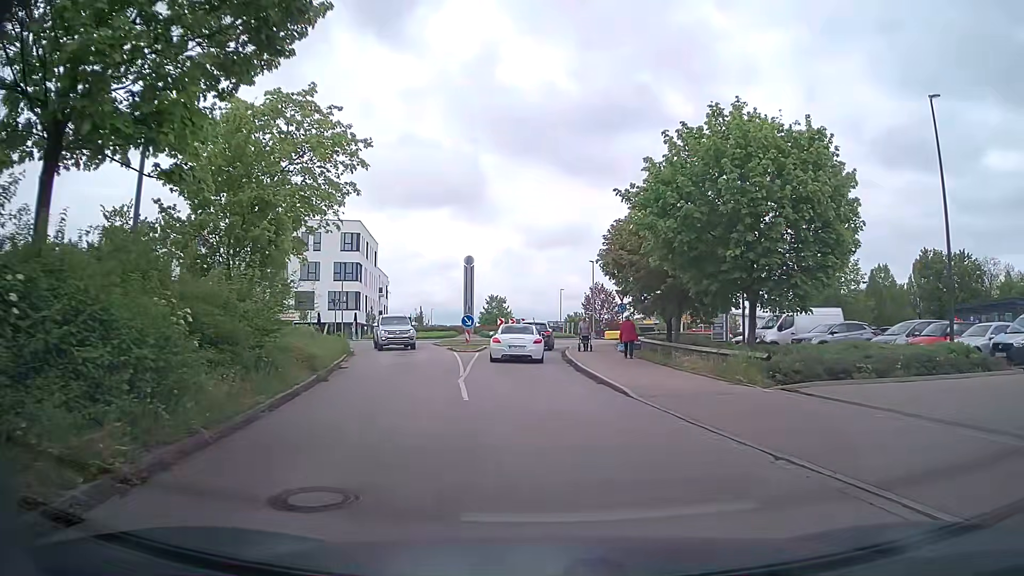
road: residential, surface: asphalt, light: Day
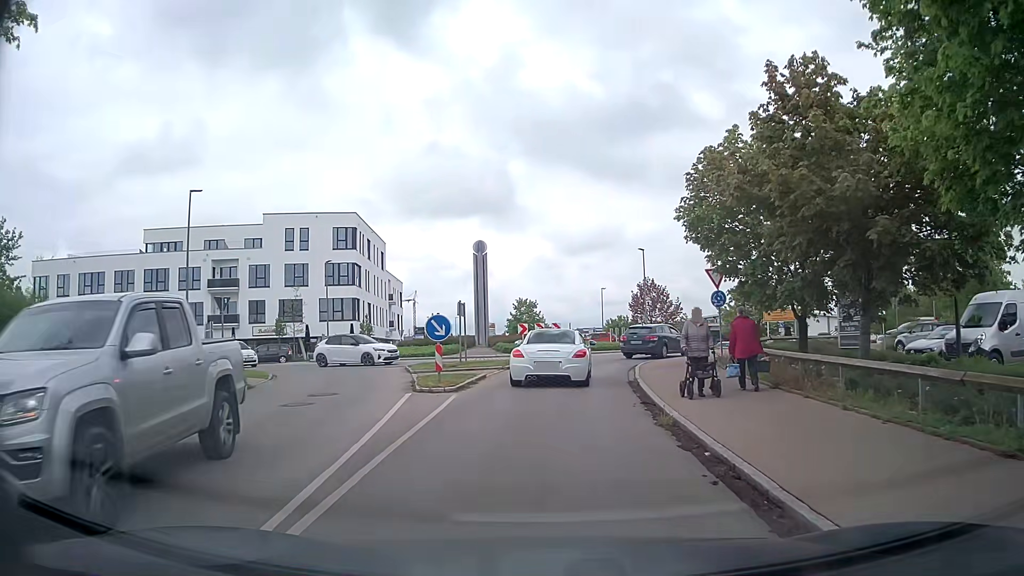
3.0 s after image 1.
(-0.1, +16.0) m; -3°
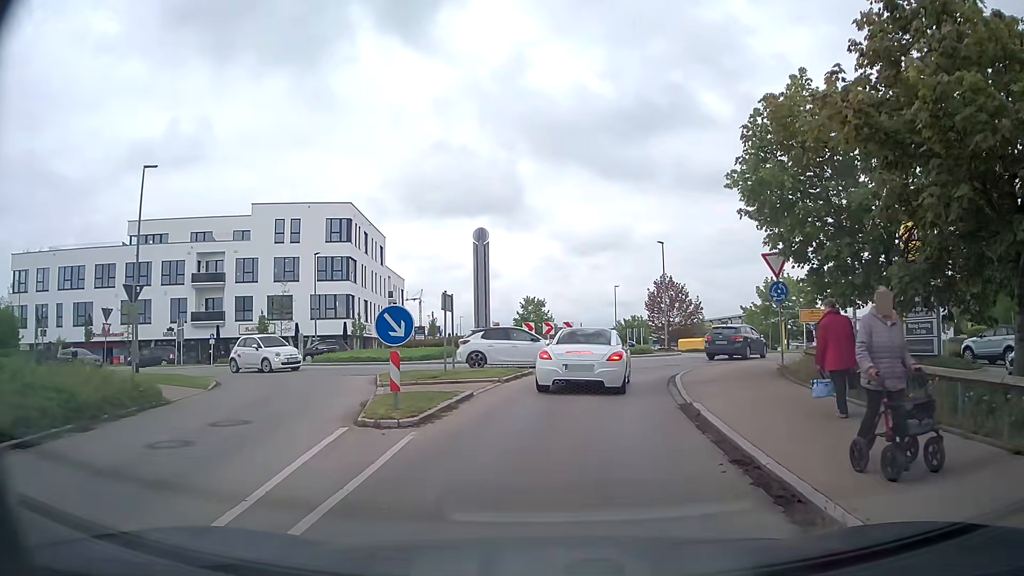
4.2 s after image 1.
(0.0, +5.4) m; 0°
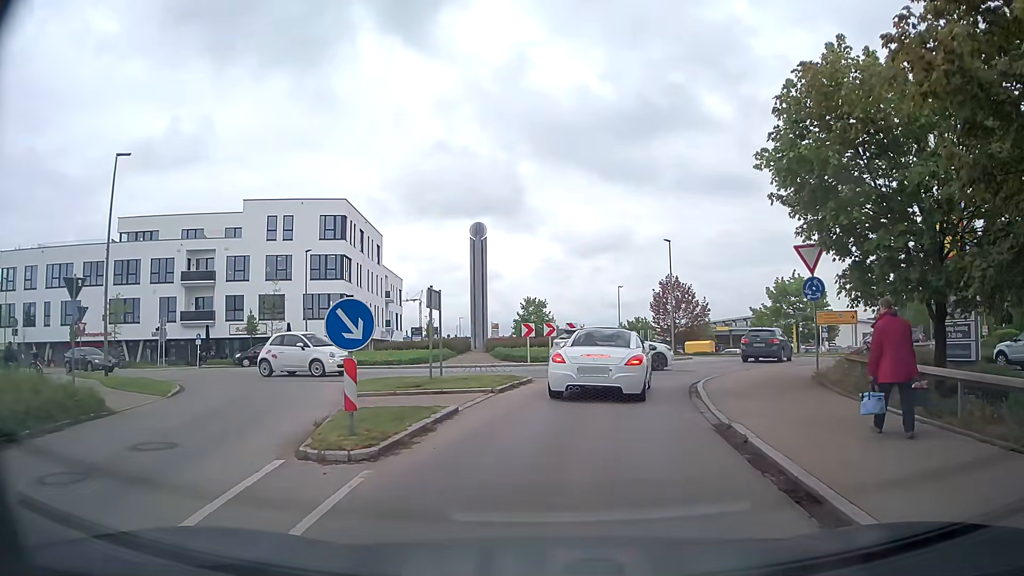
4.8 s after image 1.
(0.0, +2.4) m; 0°
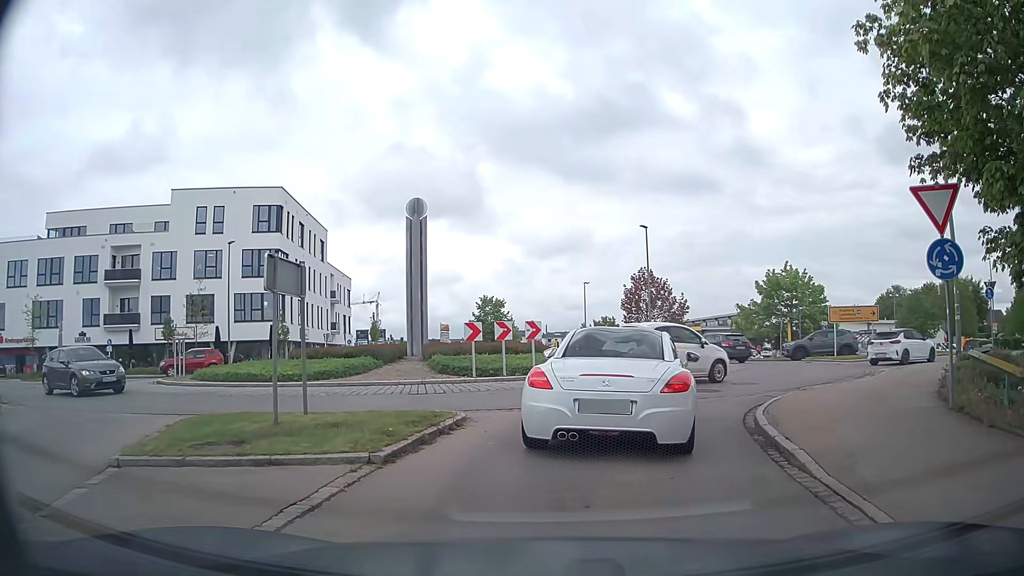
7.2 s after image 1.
(+0.1, +7.0) m; +5°
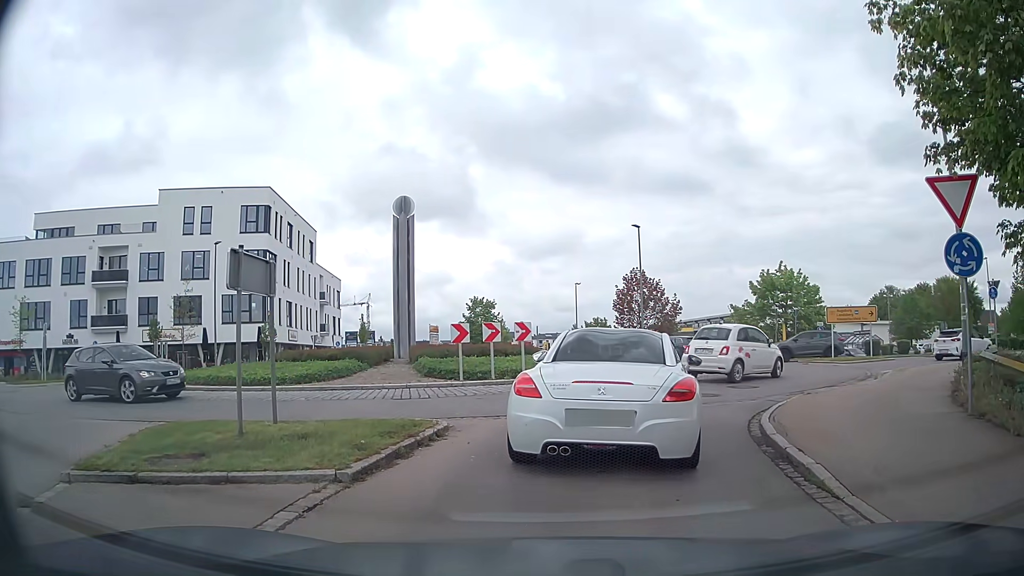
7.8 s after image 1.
(0.0, +0.7) m; 0°
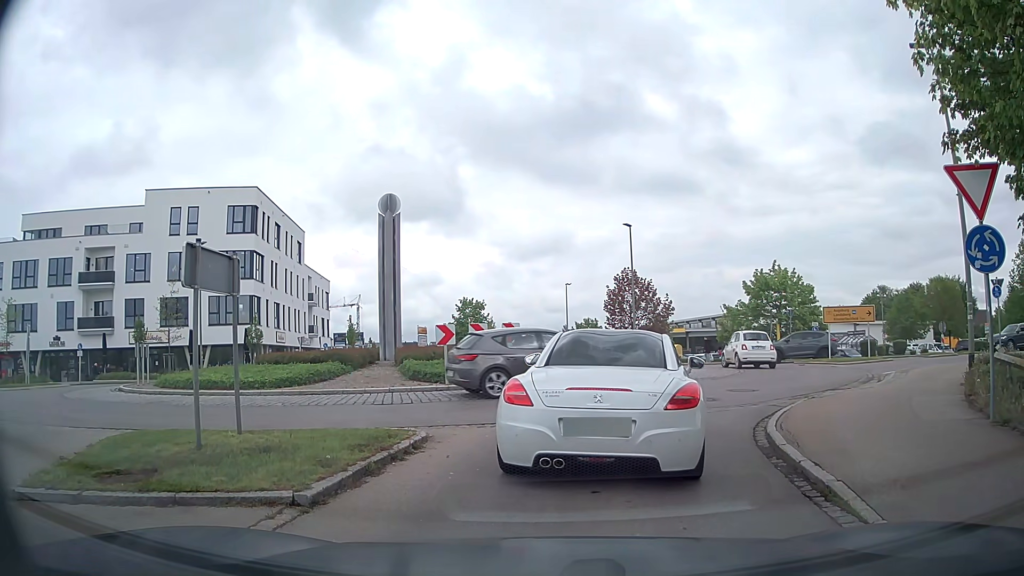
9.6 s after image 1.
(0.0, +0.8) m; 0°
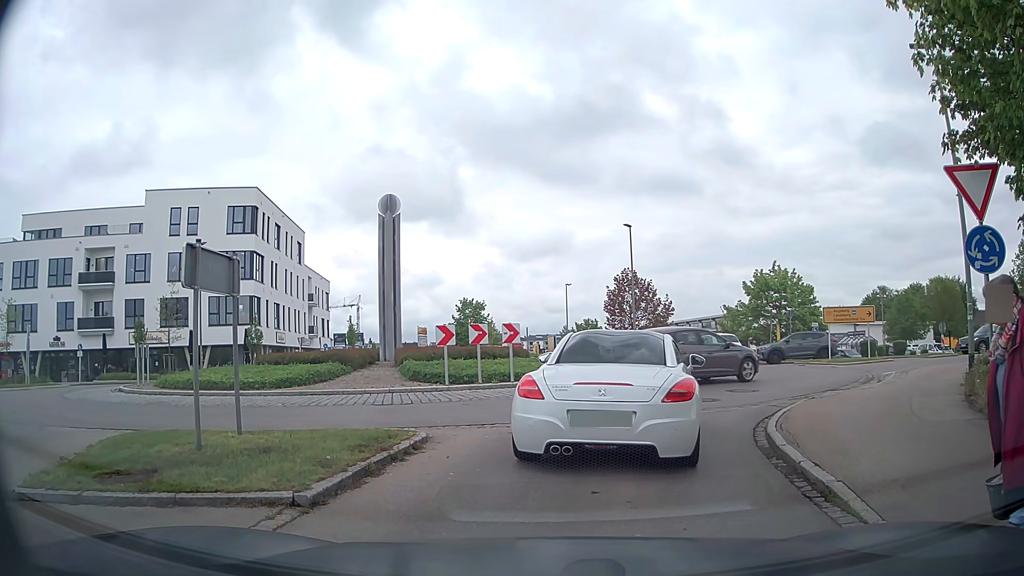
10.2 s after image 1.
(0.0, 0.0) m; 0°
(+1, +10) (+5, +19) (+9, +28) (+7, +37) (0, +45) (-5, +54) (-8, +63) (-11, +73) (-13, +82) (-16, +92) m
